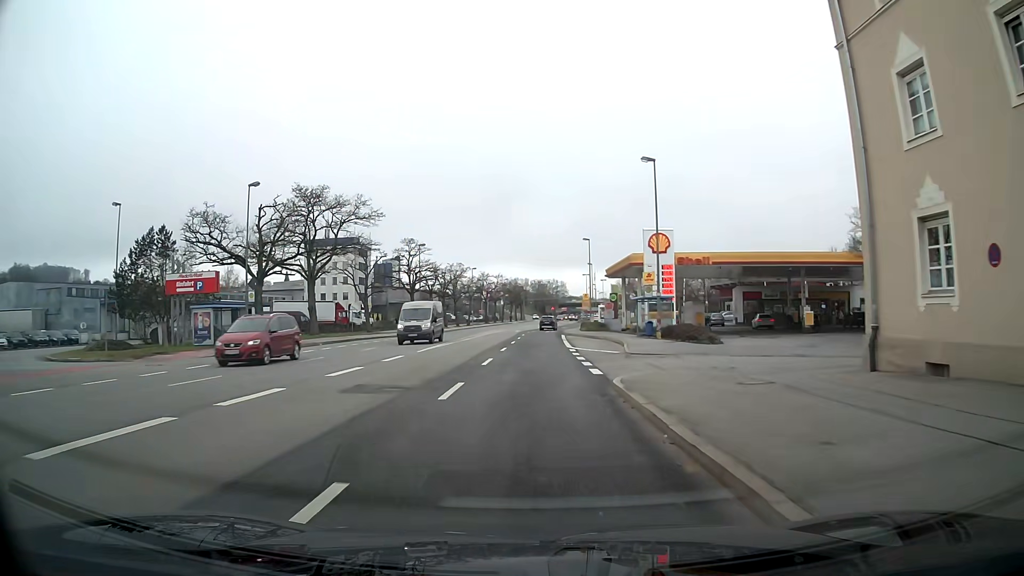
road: primary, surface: asphalt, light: Day
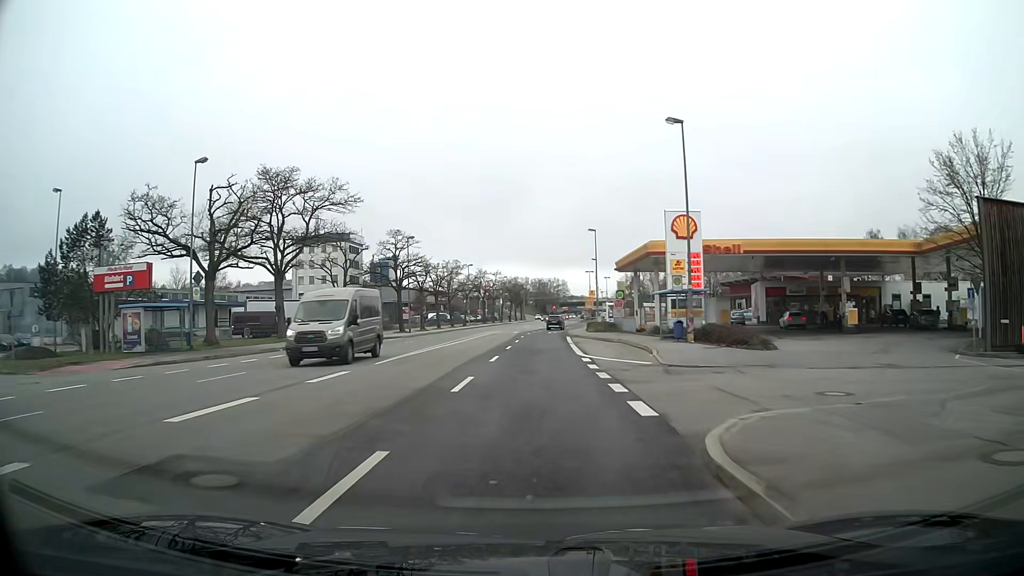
(0.0, +7.5) m; 0°
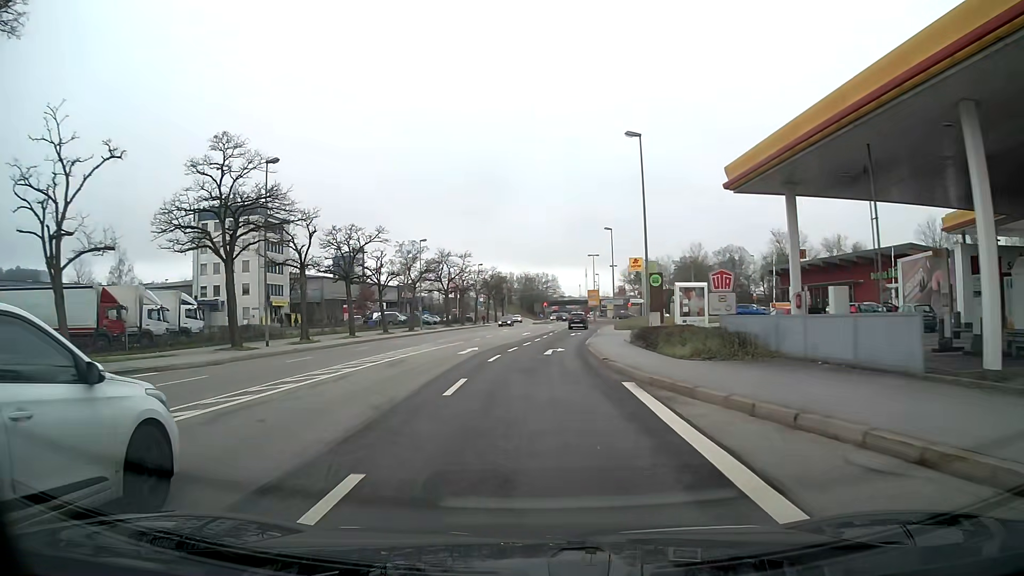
(+0.3, +36.9) m; +1°
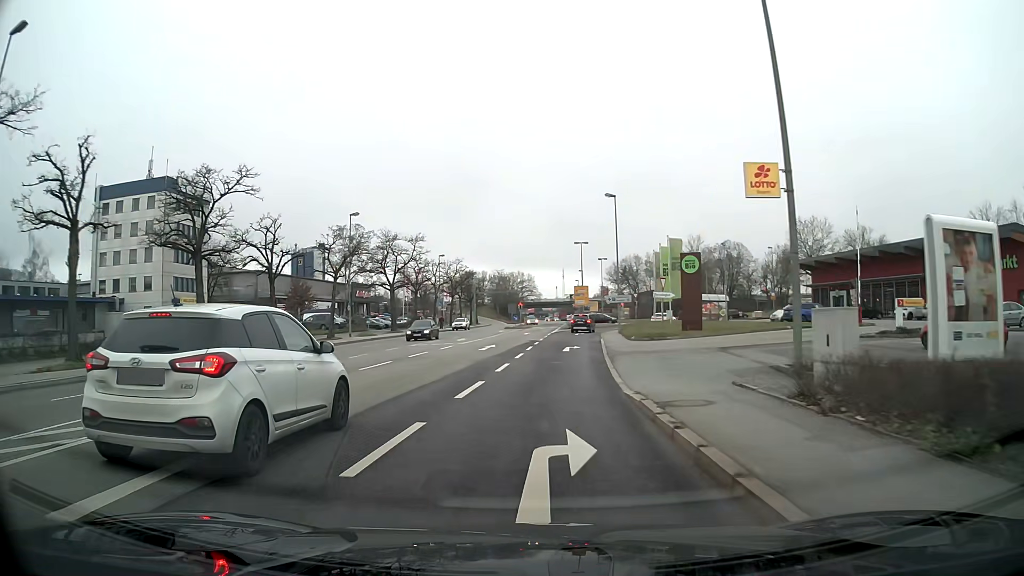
(+0.5, +20.9) m; +3°
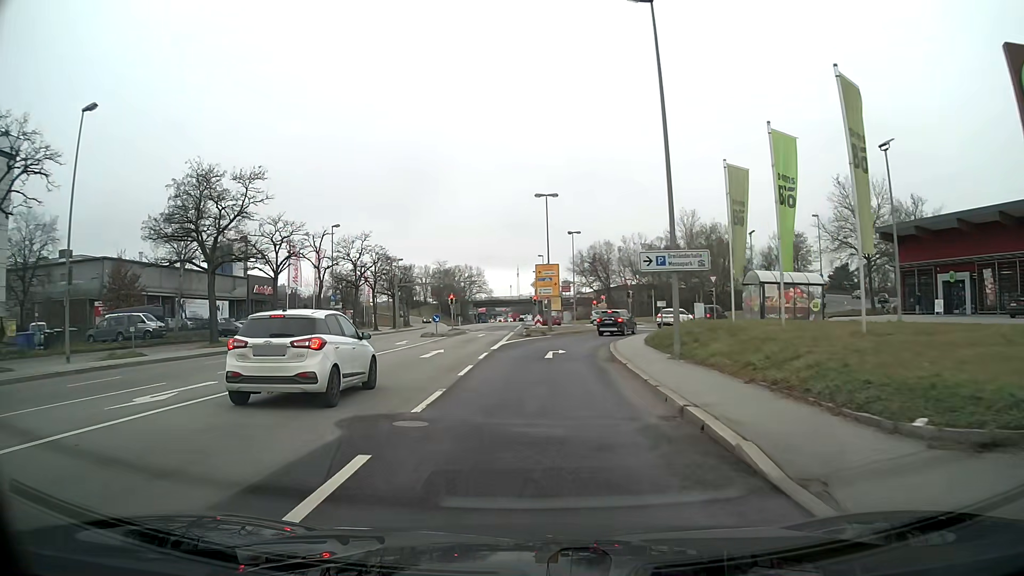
(+1.1, +31.9) m; +3°
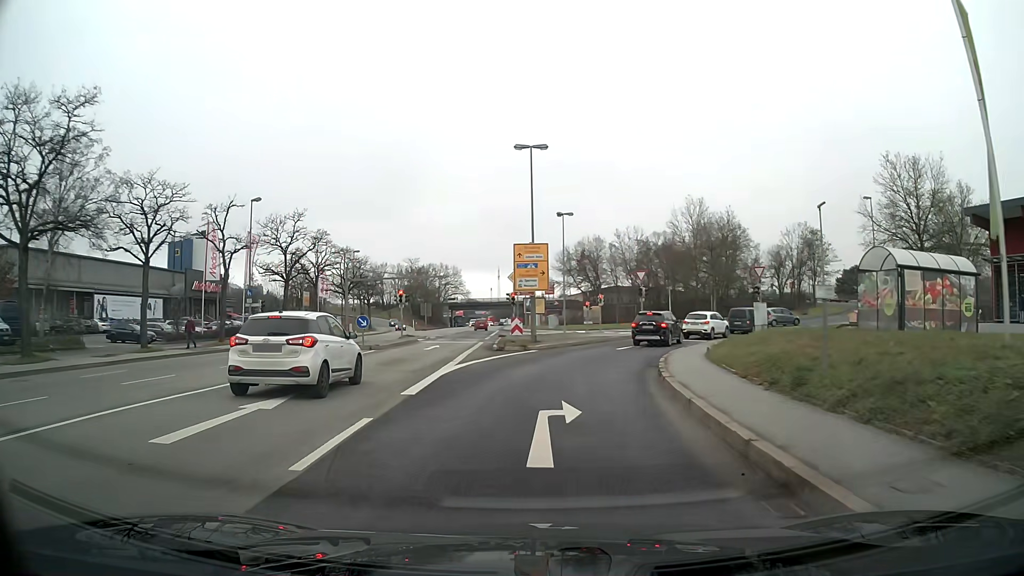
(+0.2, +15.4) m; +2°
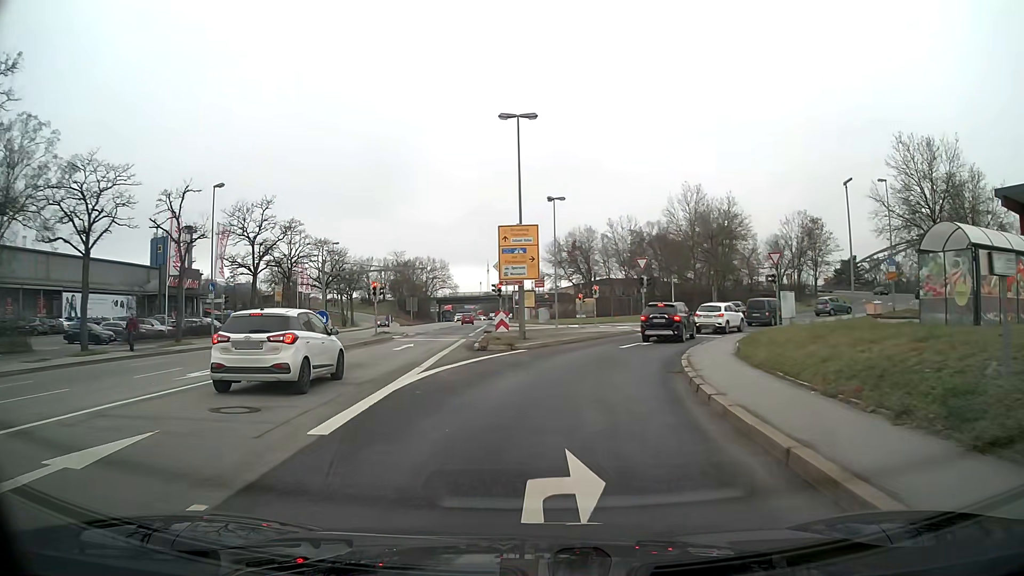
(0.0, +4.5) m; +1°
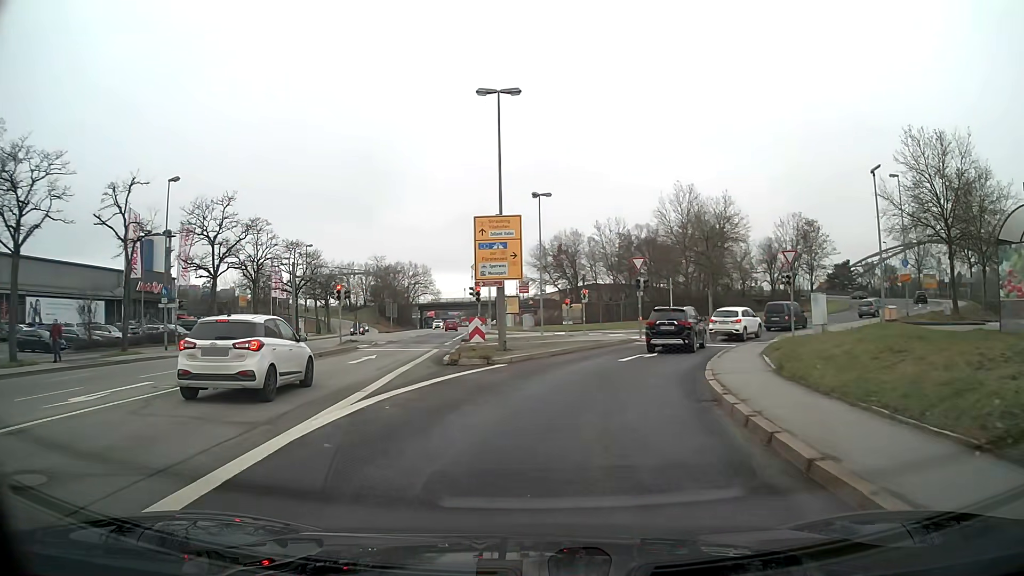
(+0.1, +4.3) m; +1°
(0, +10) (+2, +20) (+6, +29) (+12, +37) (+18, +45) (+25, +52) (+32, +59) (+39, +67) (+45, +75) (+49, +84) m
